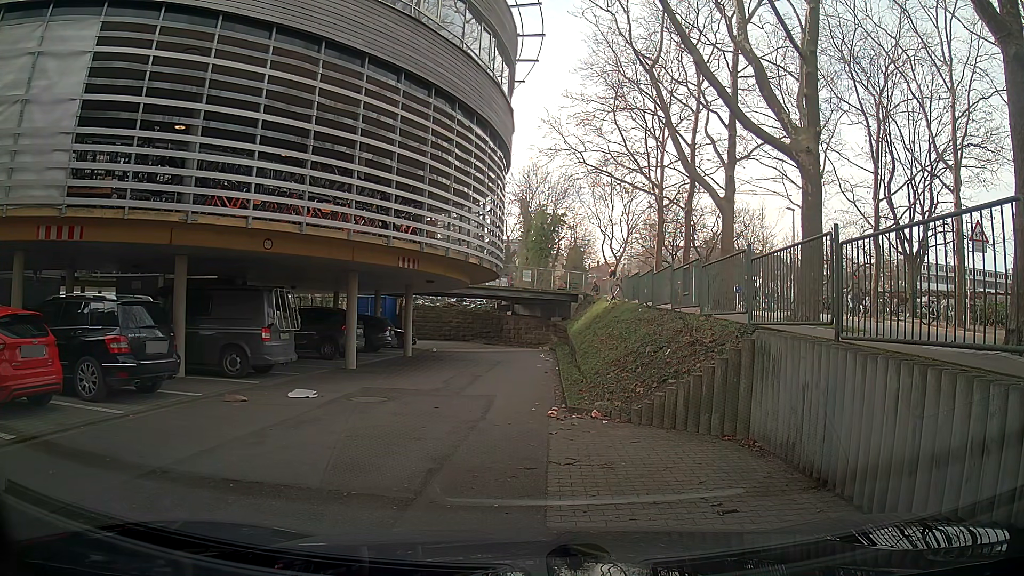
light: Day
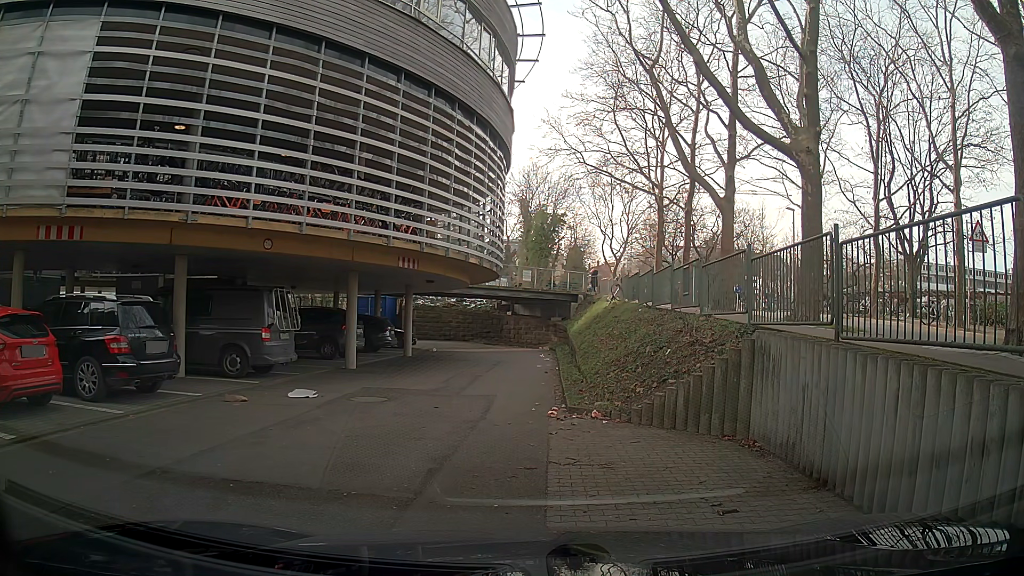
(0.0, 0.0) m; 0°
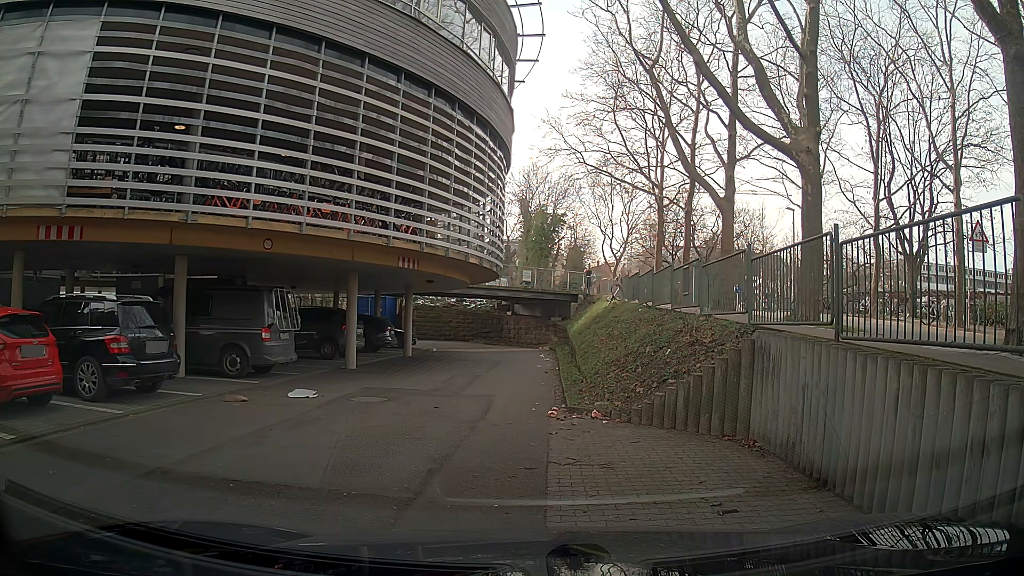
(0.0, 0.0) m; 0°
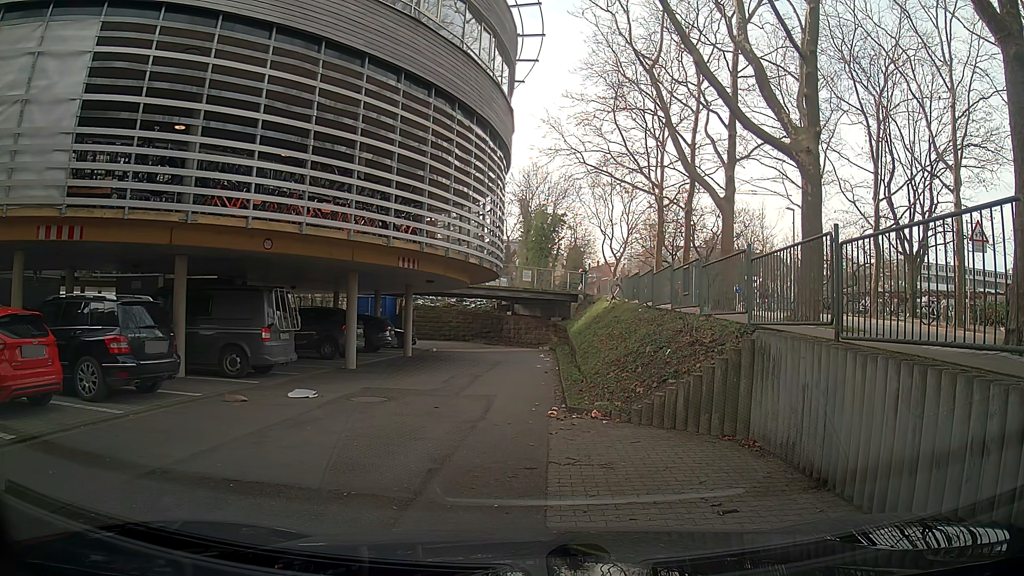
(0.0, 0.0) m; 0°
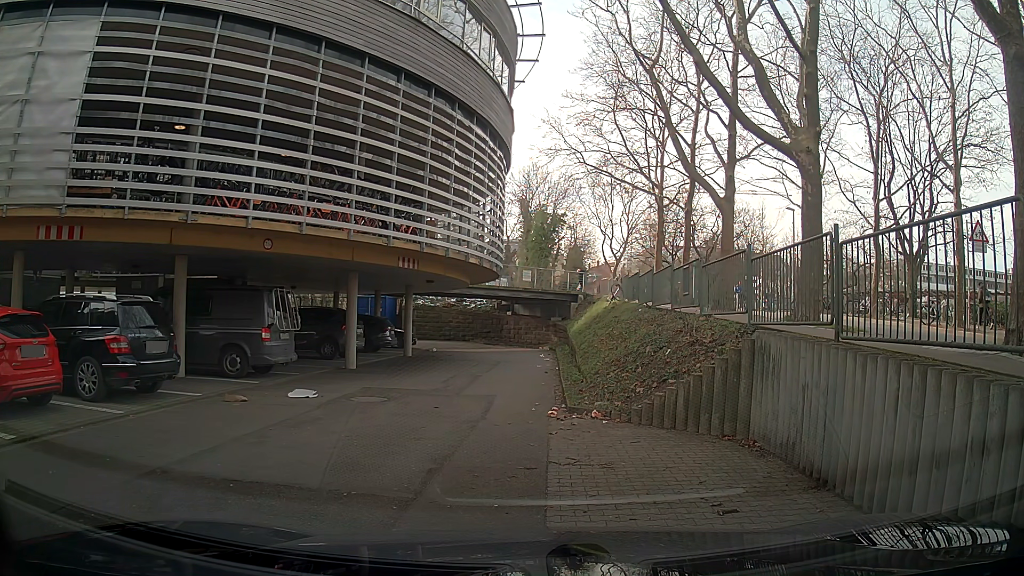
(0.0, 0.0) m; 0°
